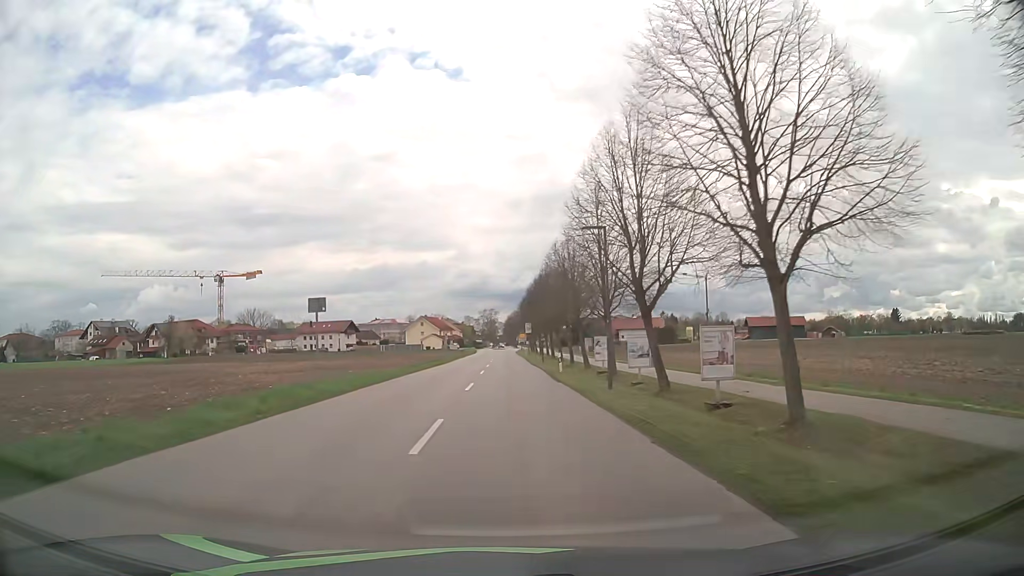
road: residential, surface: asphalt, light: Day
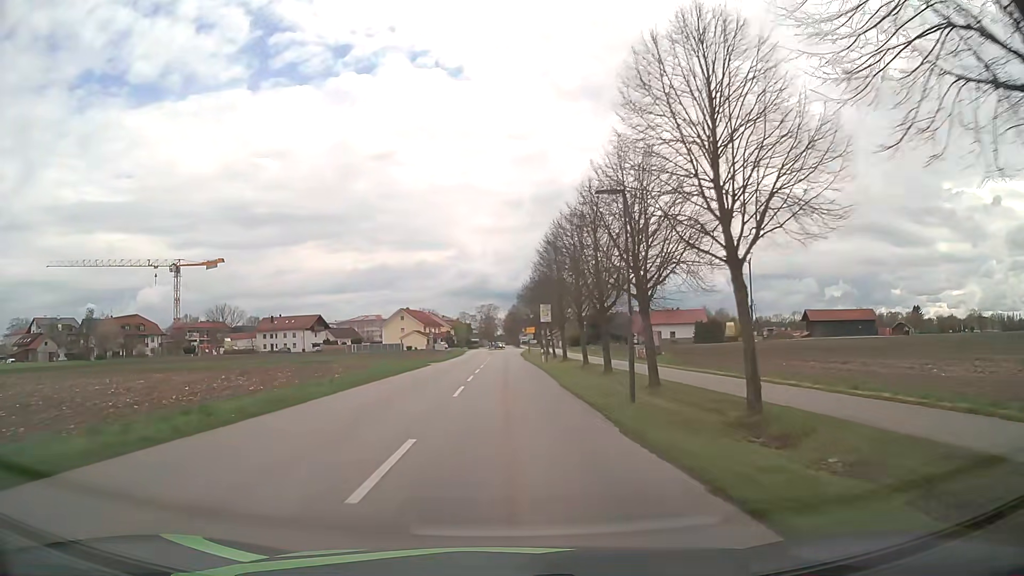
(+0.1, +38.8) m; 0°
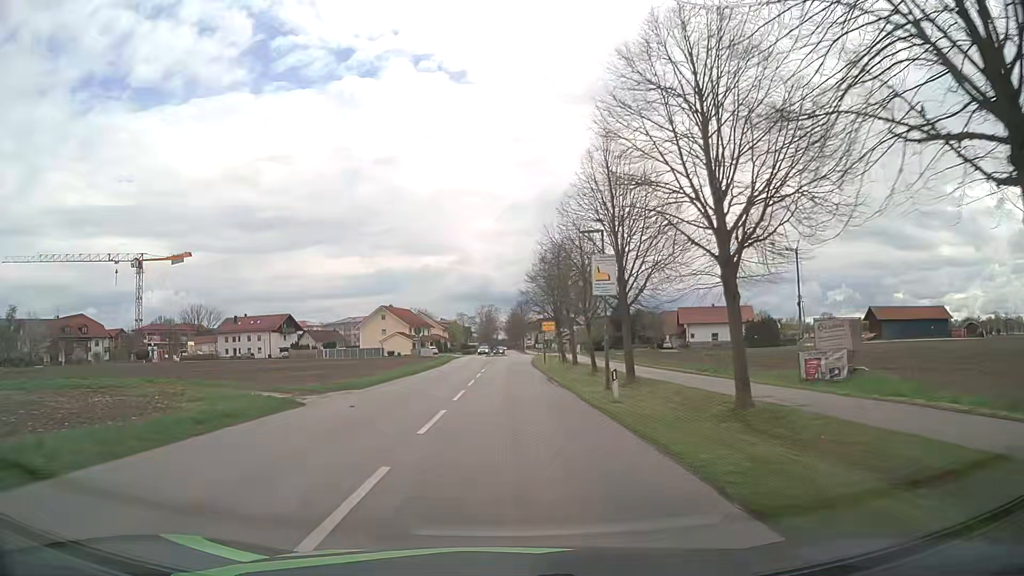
(-0.3, +28.3) m; 0°
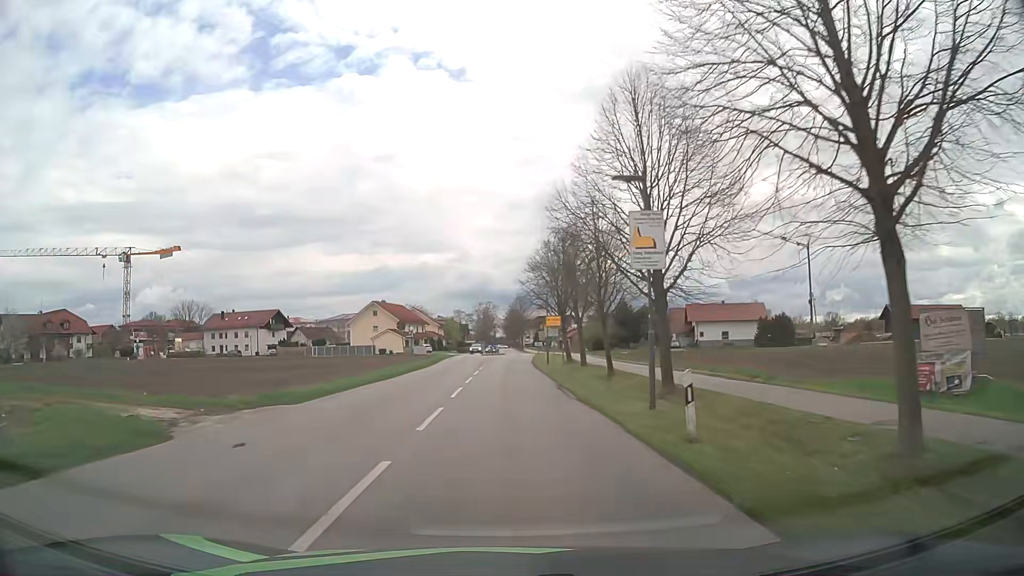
(0.0, +6.7) m; 0°
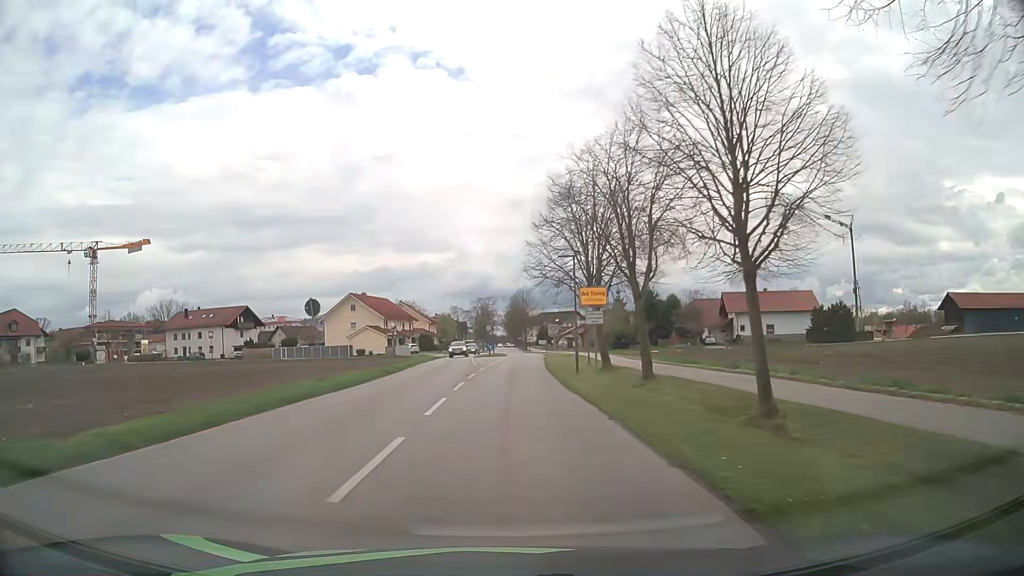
(+0.1, +19.3) m; +1°
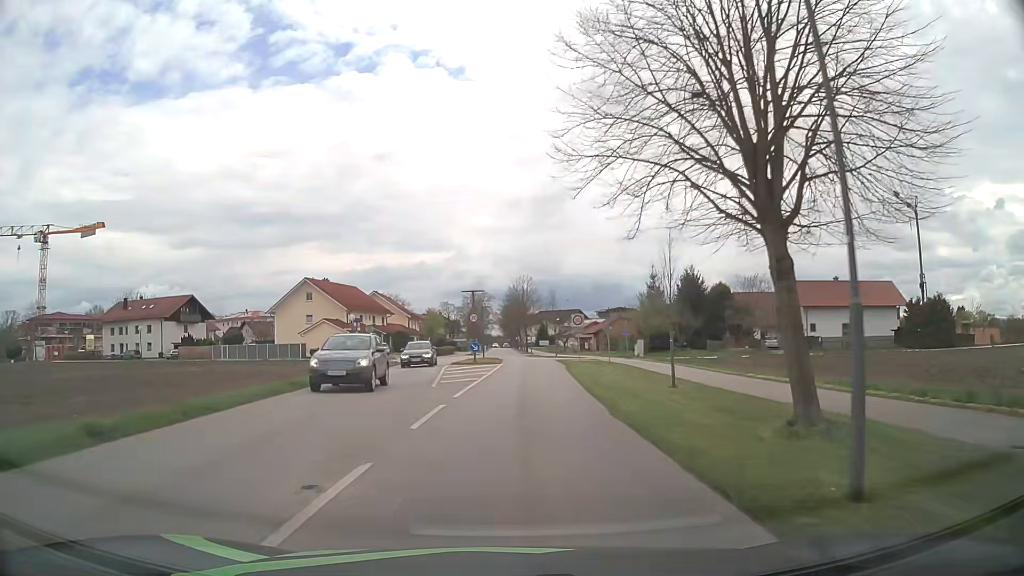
(-0.2, +23.1) m; -1°
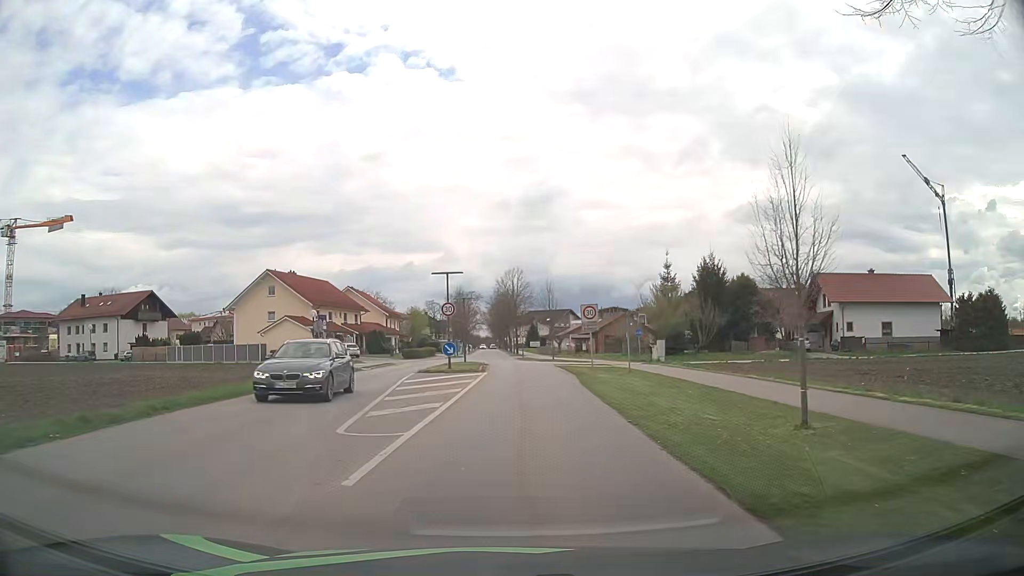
(+0.2, +10.4) m; +1°
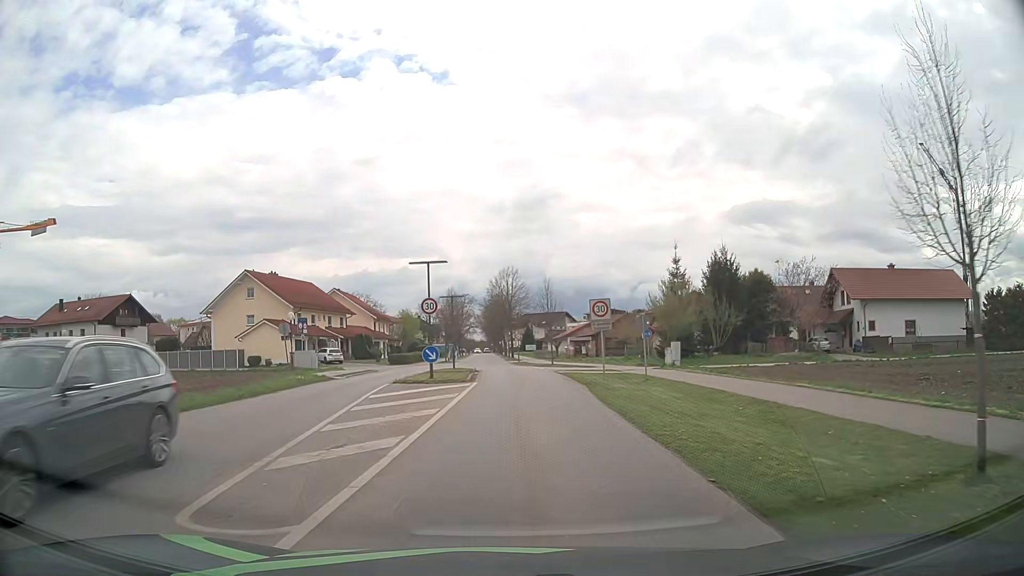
(0.0, +5.0) m; +1°
